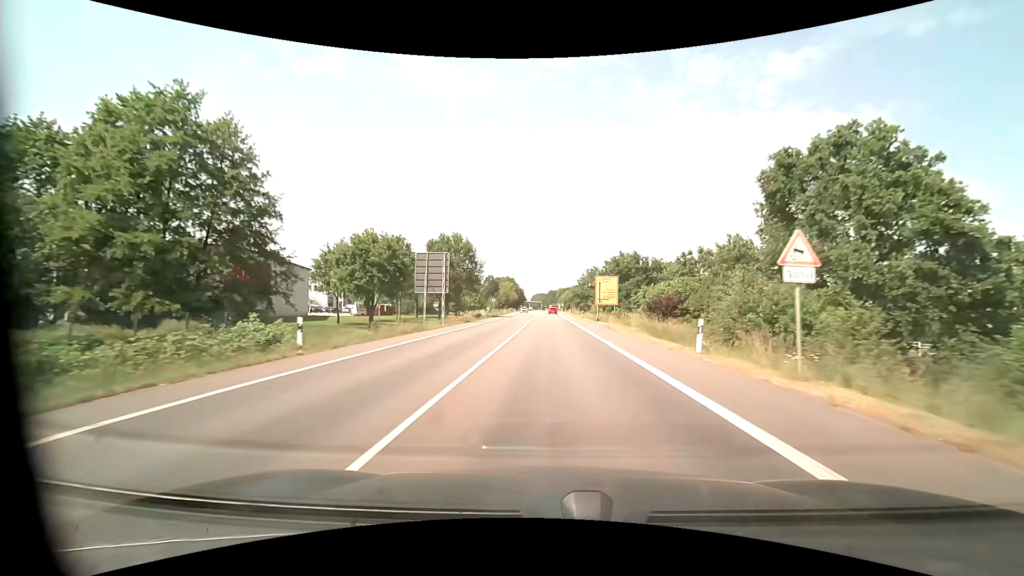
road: primary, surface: asphalt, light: Day
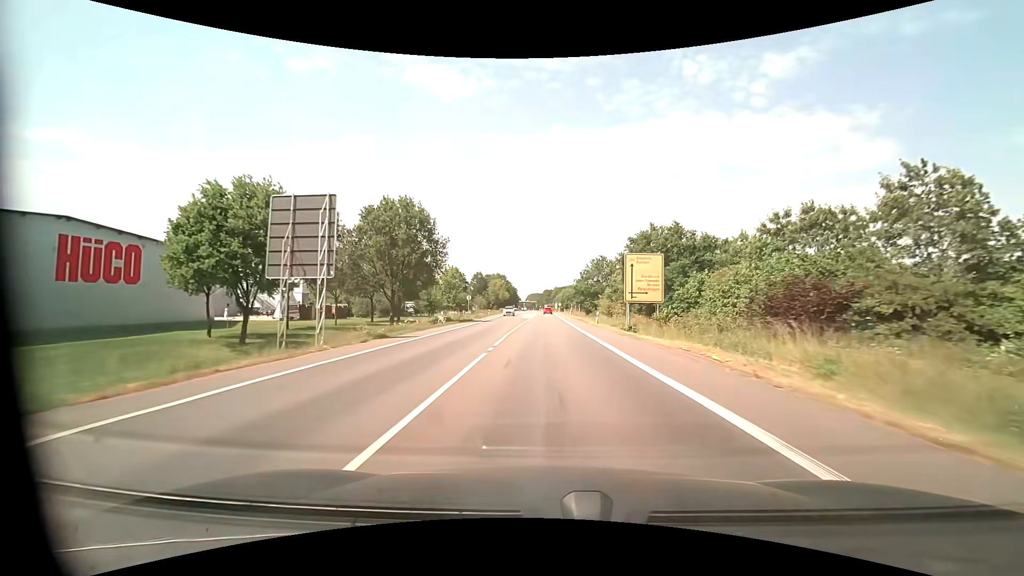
(+0.1, +23.9) m; +1°
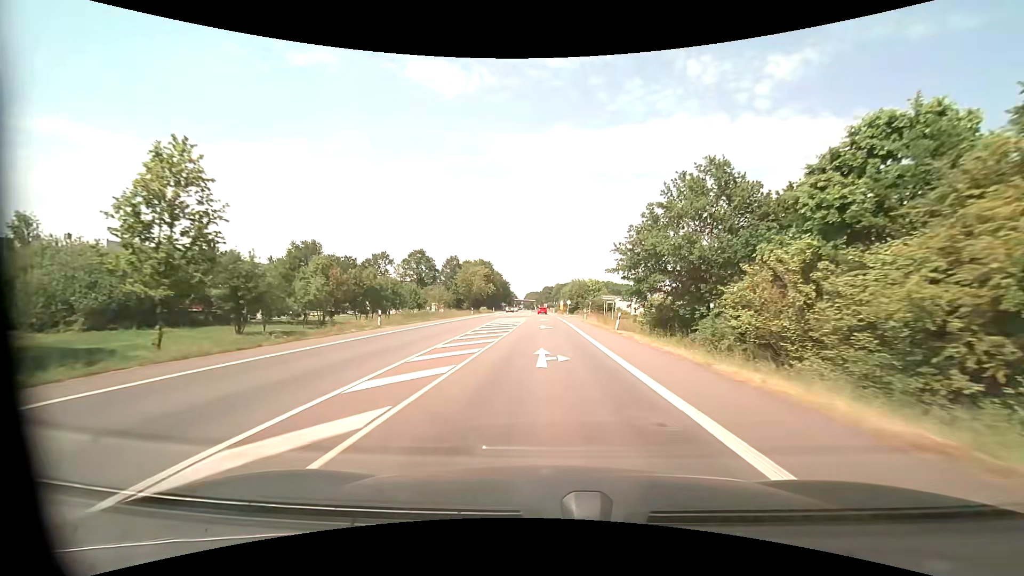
(+0.1, +61.1) m; 0°
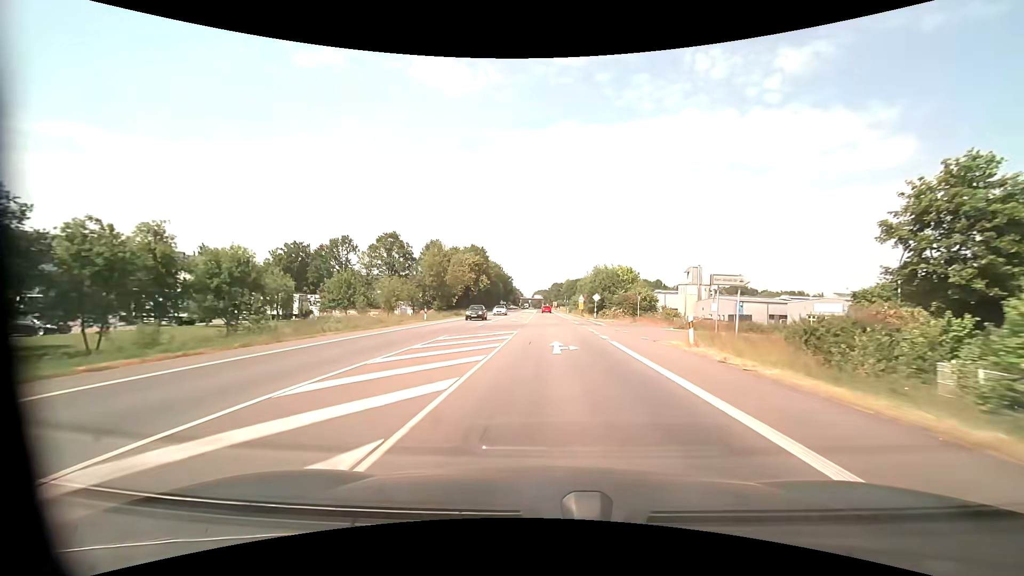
(-0.3, +36.5) m; -1°
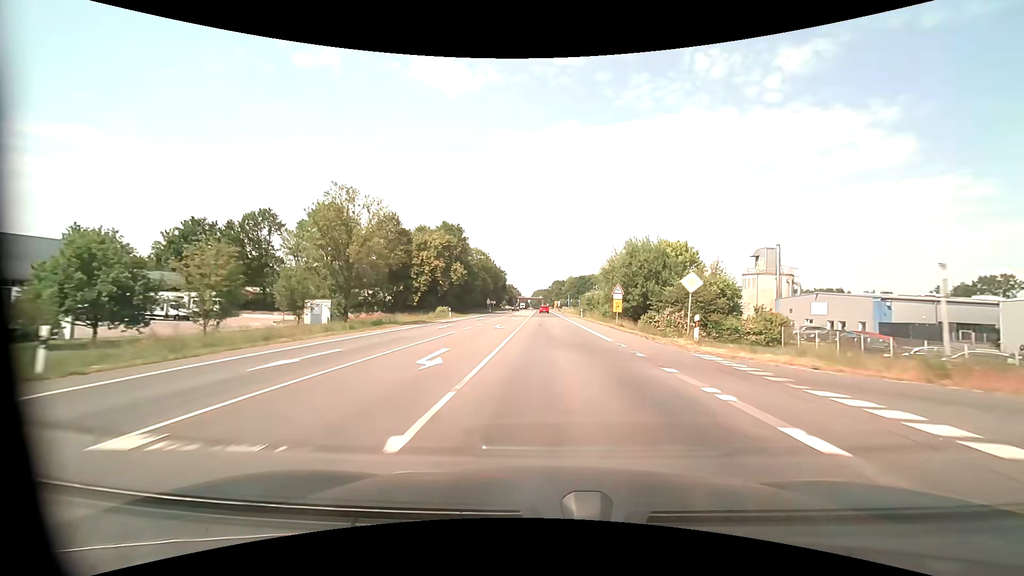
(-0.2, +34.7) m; 0°
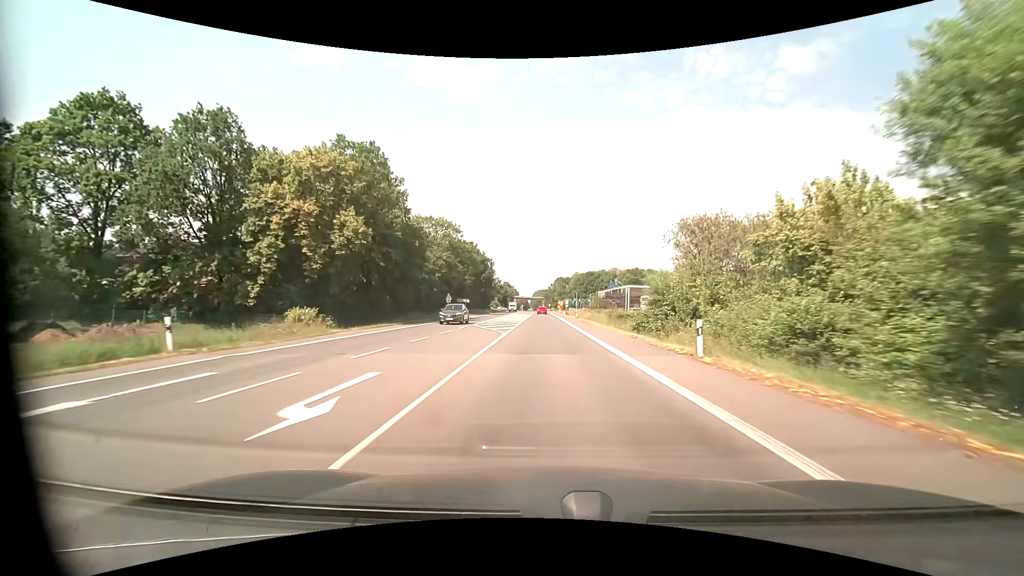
(+0.1, +45.7) m; 0°
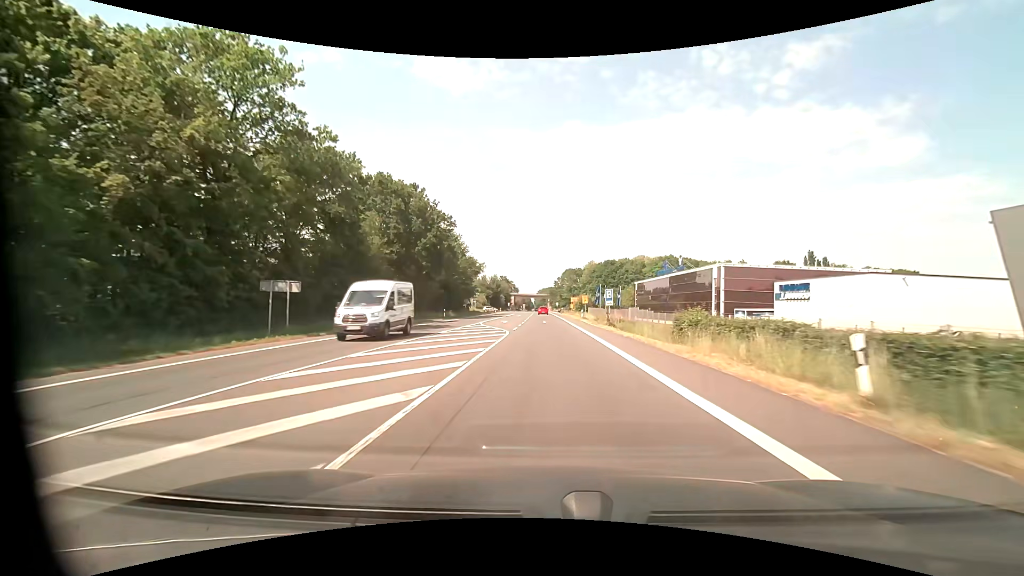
(-0.3, +57.7) m; -1°
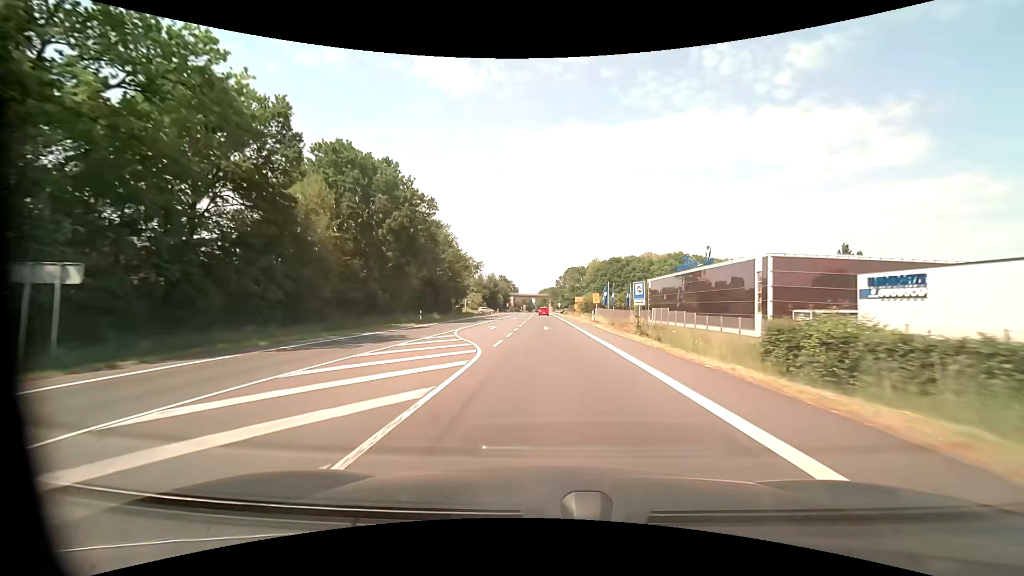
(0.0, +11.6) m; 0°
(0, +10) (0, +20) (0, +30) (0, +40) (0, +50) (0, +60) (0, +70) (0, +80) (0, +90) (0, +100) m
